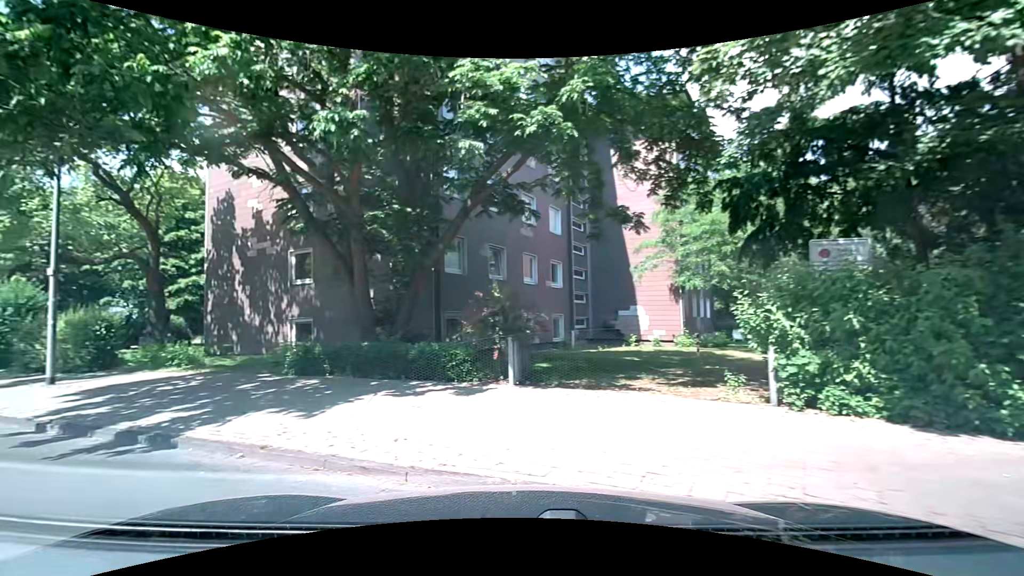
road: unclassified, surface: asphalt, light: Day
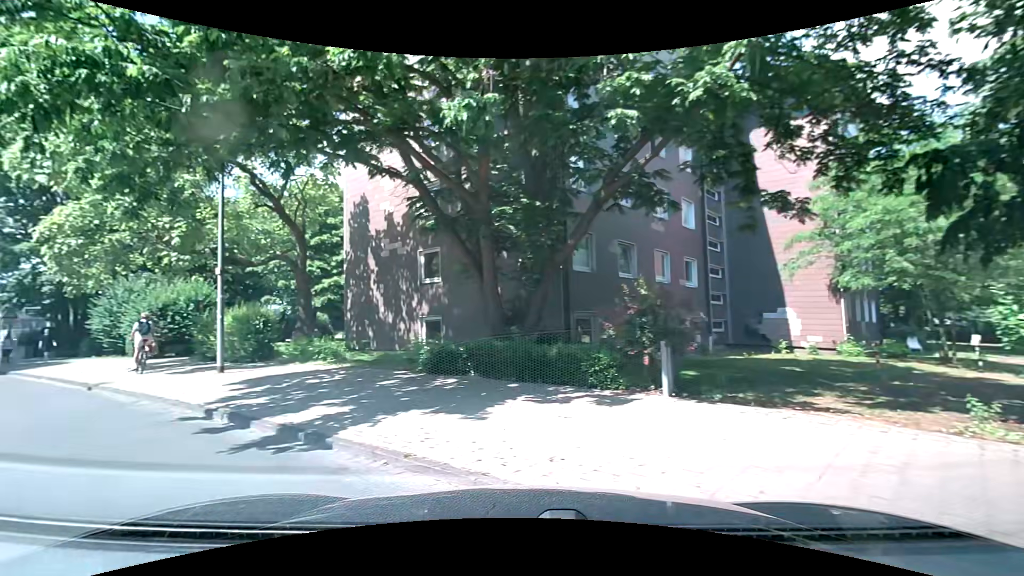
(-0.1, +1.0) m; -13°
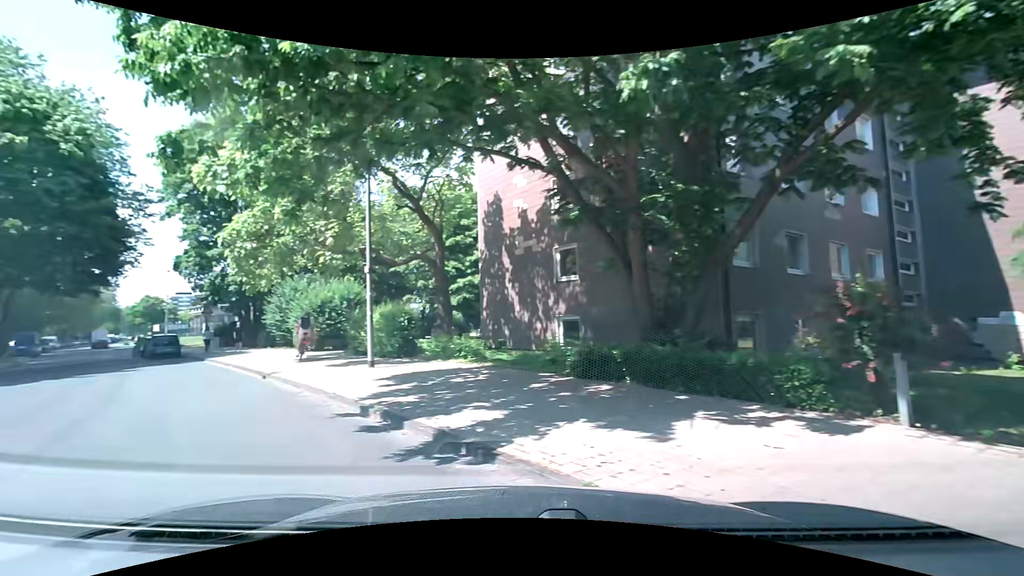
(-0.1, +1.1) m; -15°
